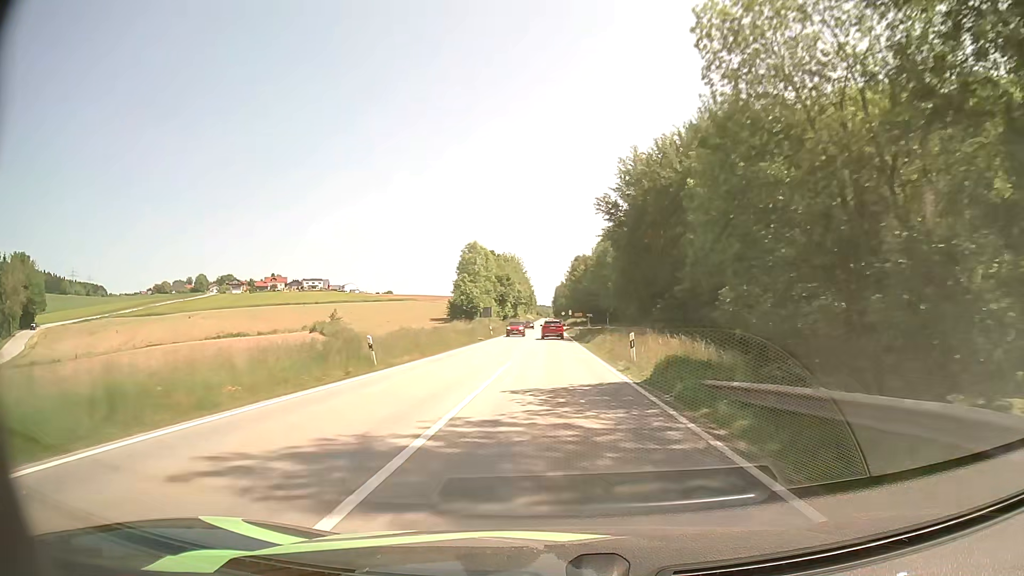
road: secondary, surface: asphalt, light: Day
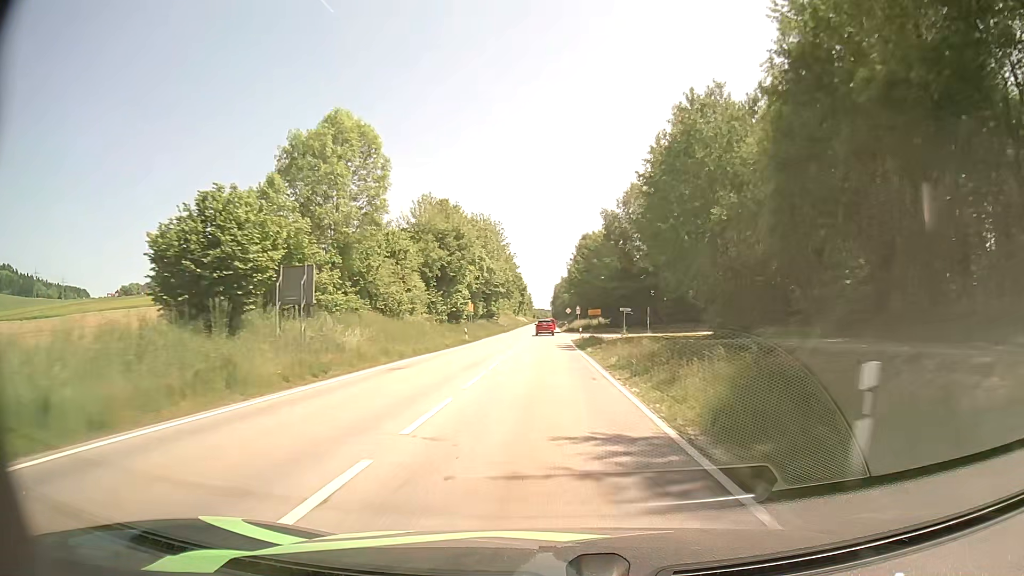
(+0.6, +62.1) m; 0°
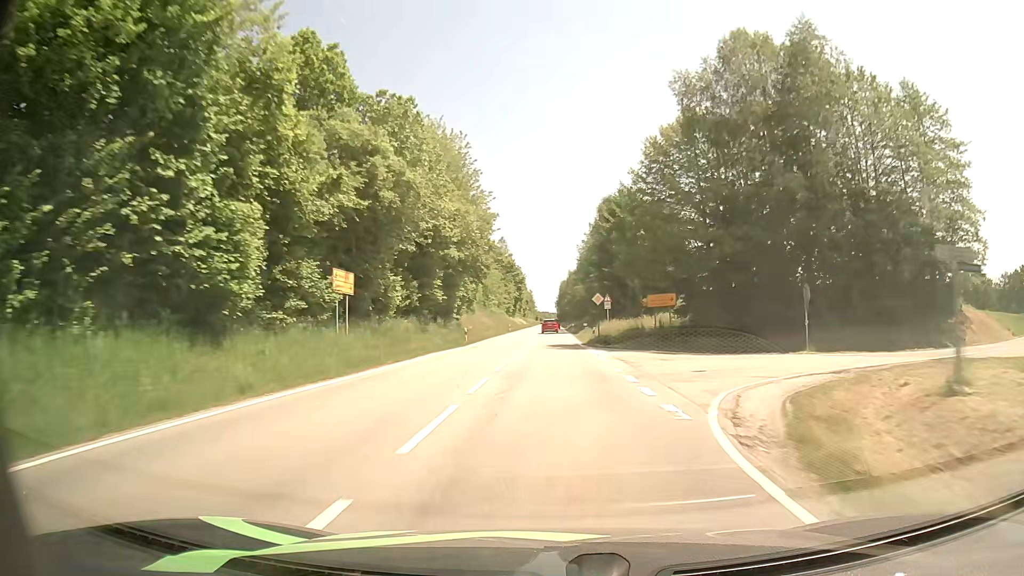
(-0.1, +49.6) m; 0°
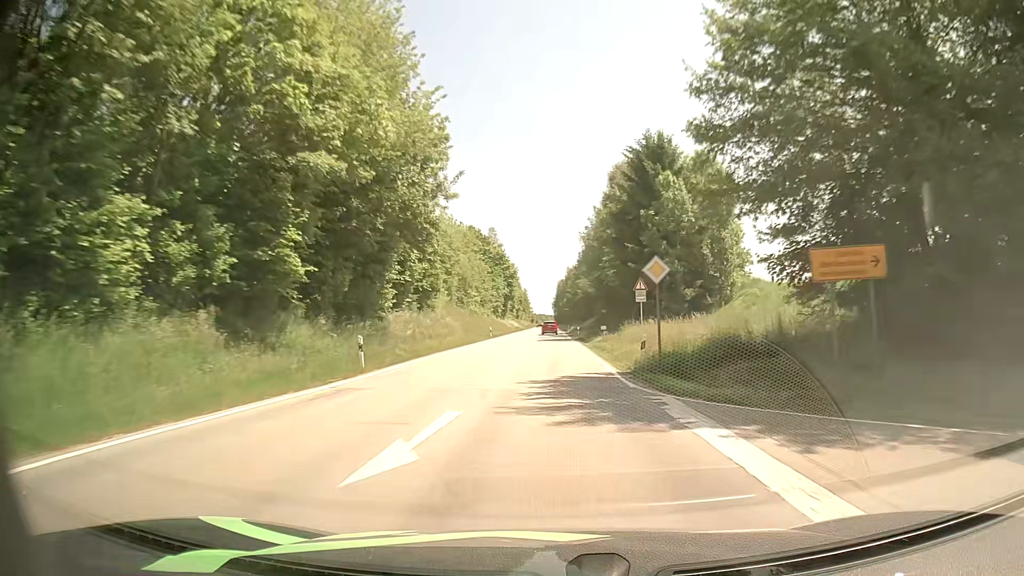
(+0.1, +25.1) m; +1°
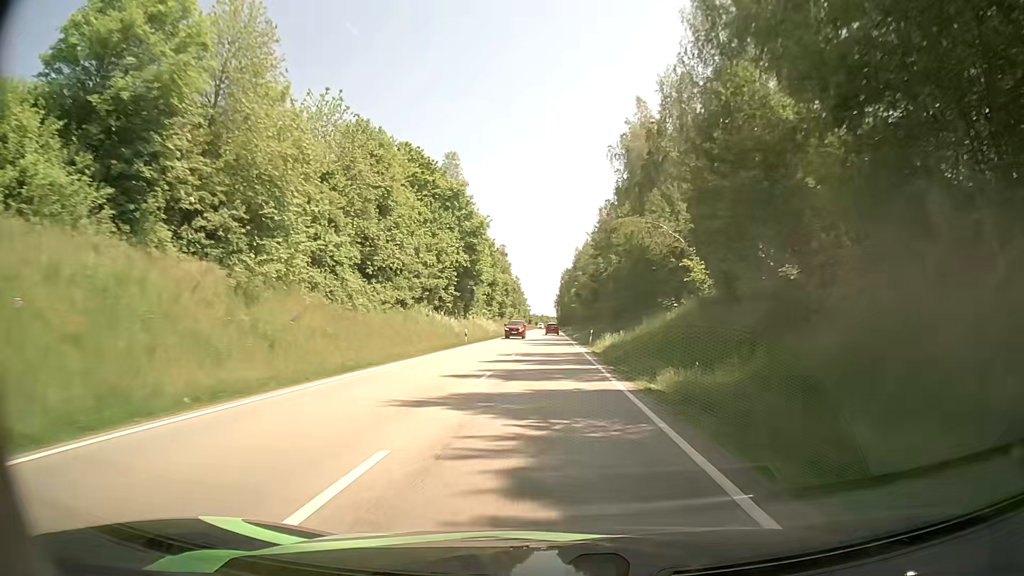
(-0.2, +63.9) m; -1°
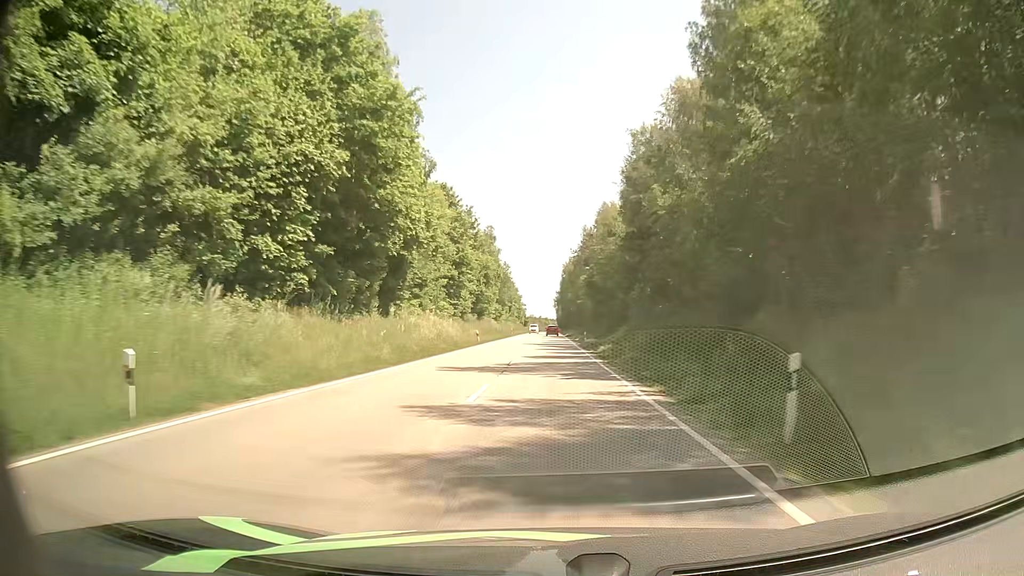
(-0.1, +39.1) m; -1°
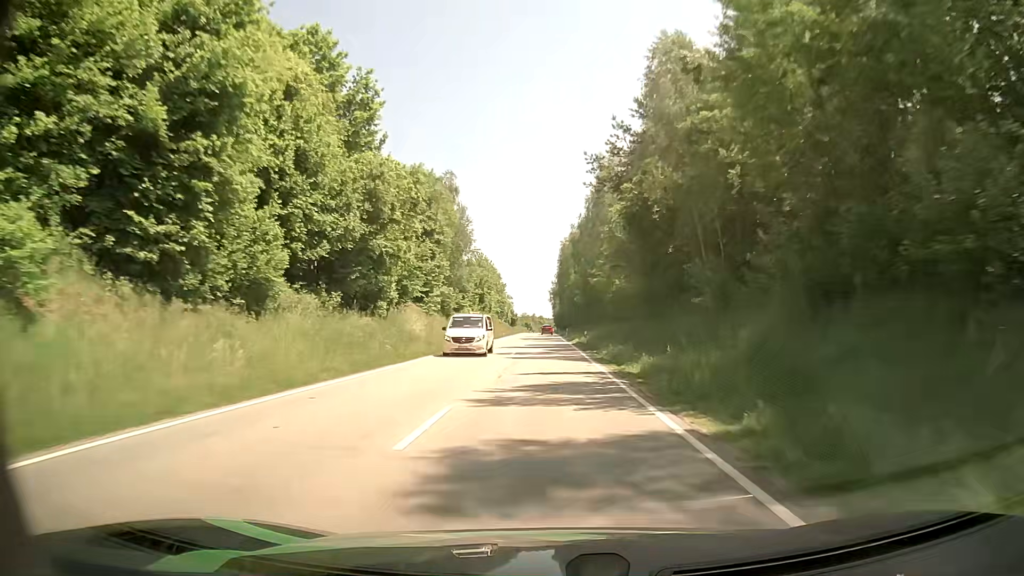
(+0.8, +53.4) m; 0°
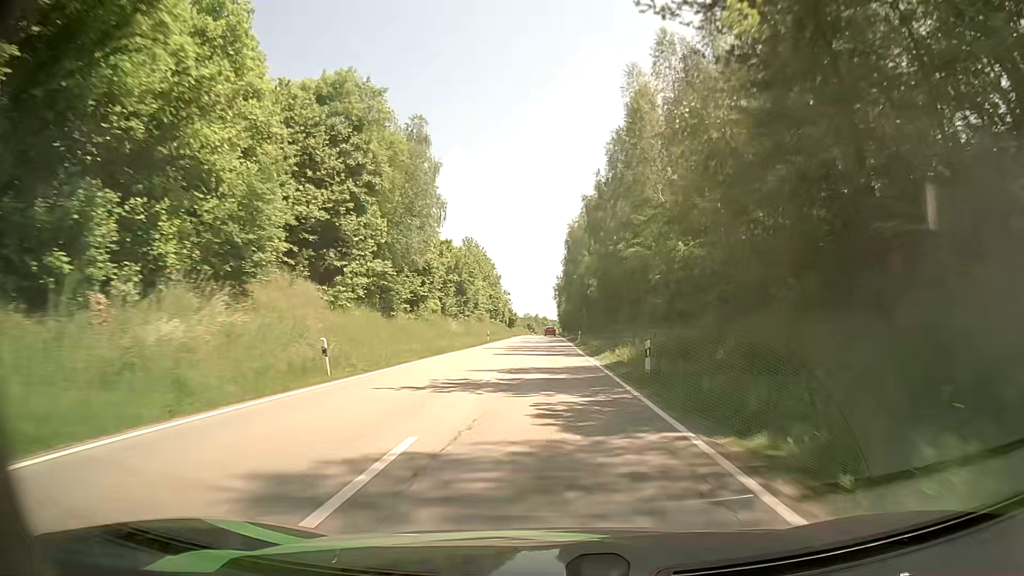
(+0.2, +27.3) m; 0°
(0, +10) (0, +20) (0, +30) (0, +40) (0, +50) (0, +60) (0, +70) (0, +80) (0, +90) (0, +100) m
